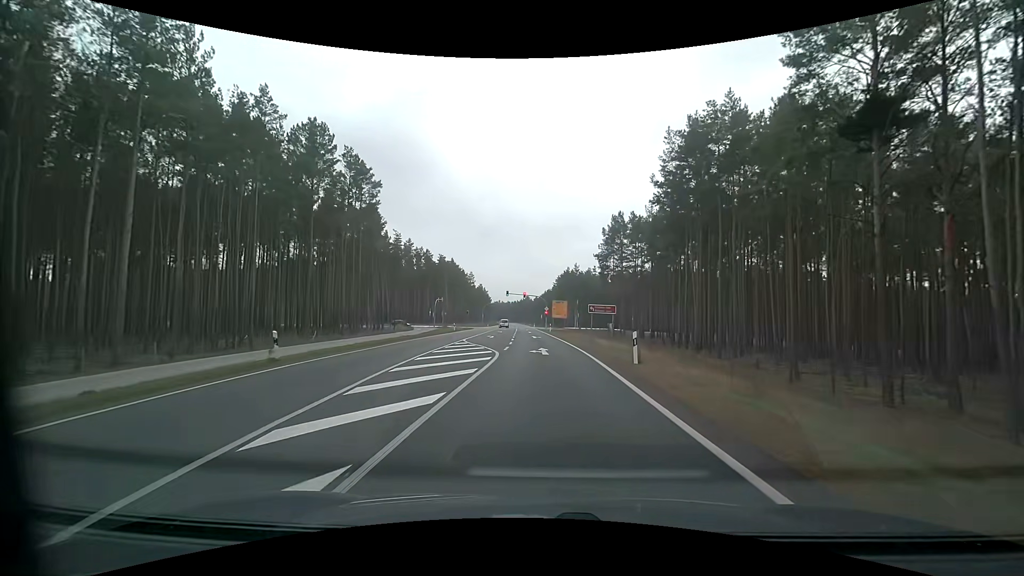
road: primary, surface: asphalt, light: Day
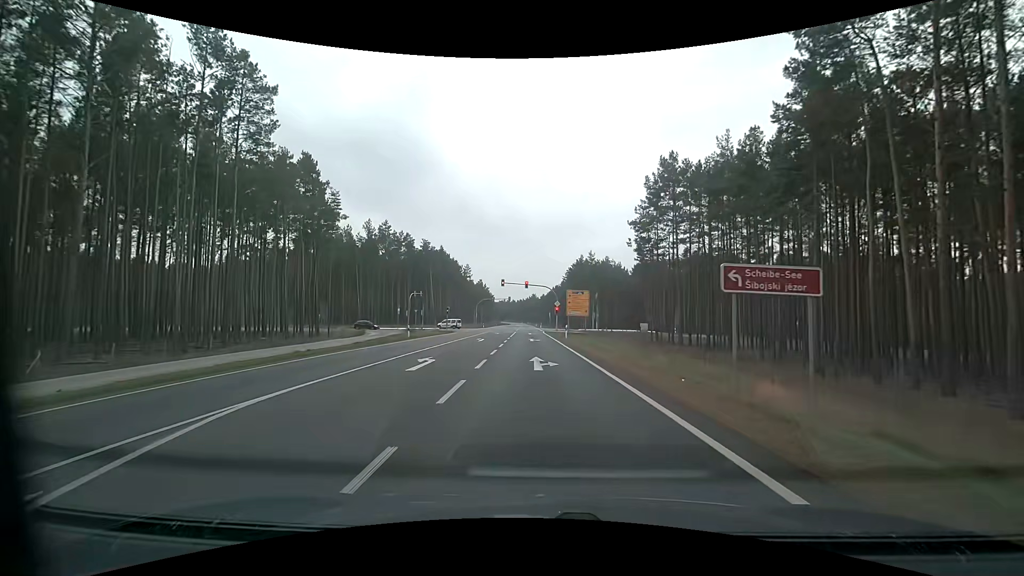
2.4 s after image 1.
(-0.1, +25.8) m; -1°
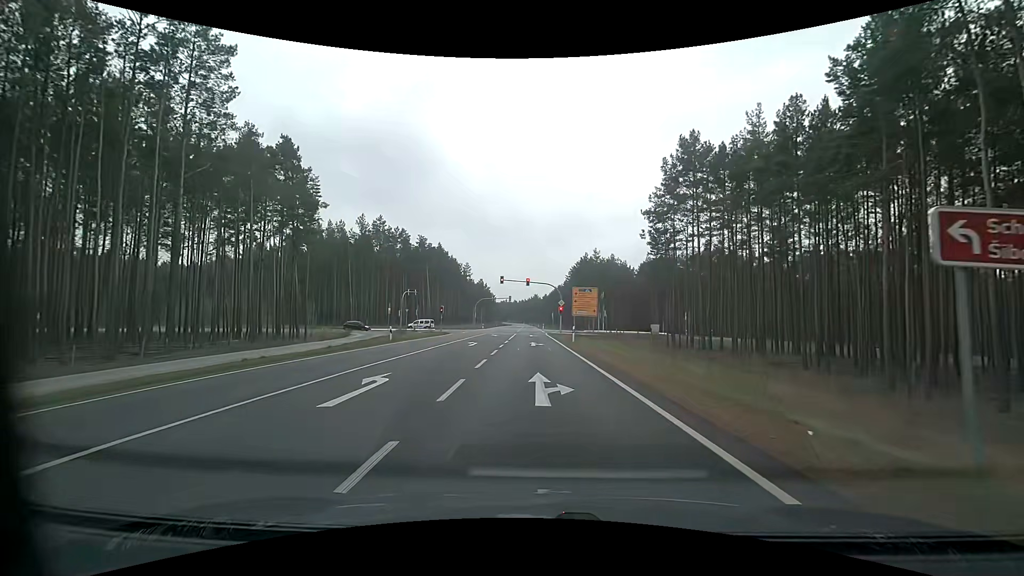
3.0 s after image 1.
(0.0, +5.5) m; -1°
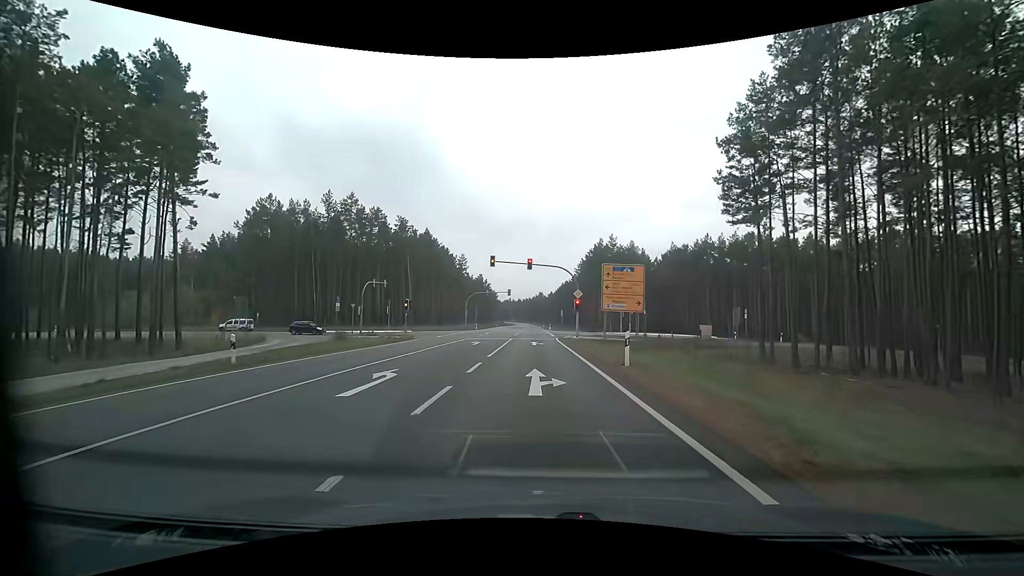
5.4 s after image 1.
(+0.1, +18.6) m; -1°
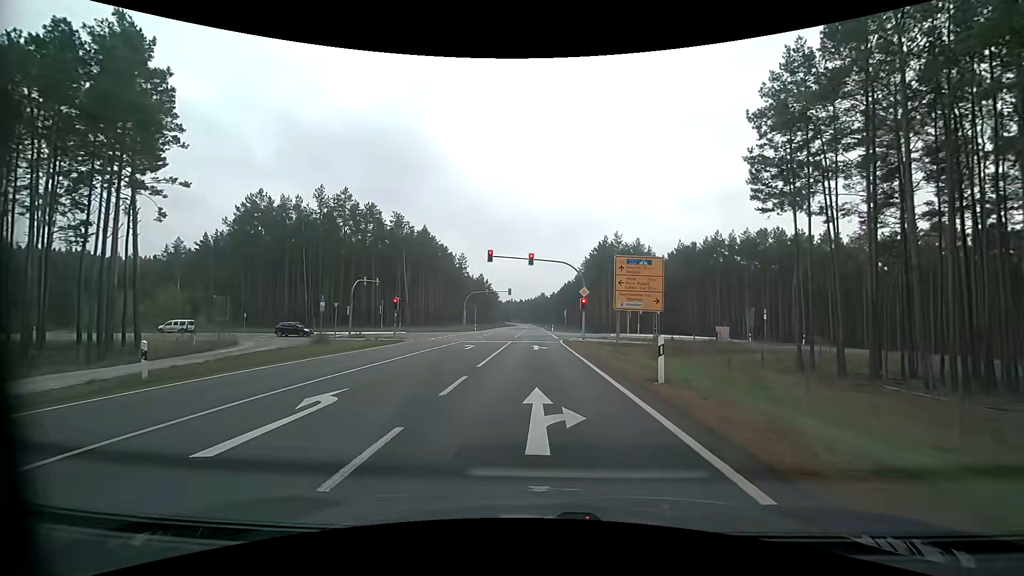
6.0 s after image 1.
(0.0, +3.8) m; +1°
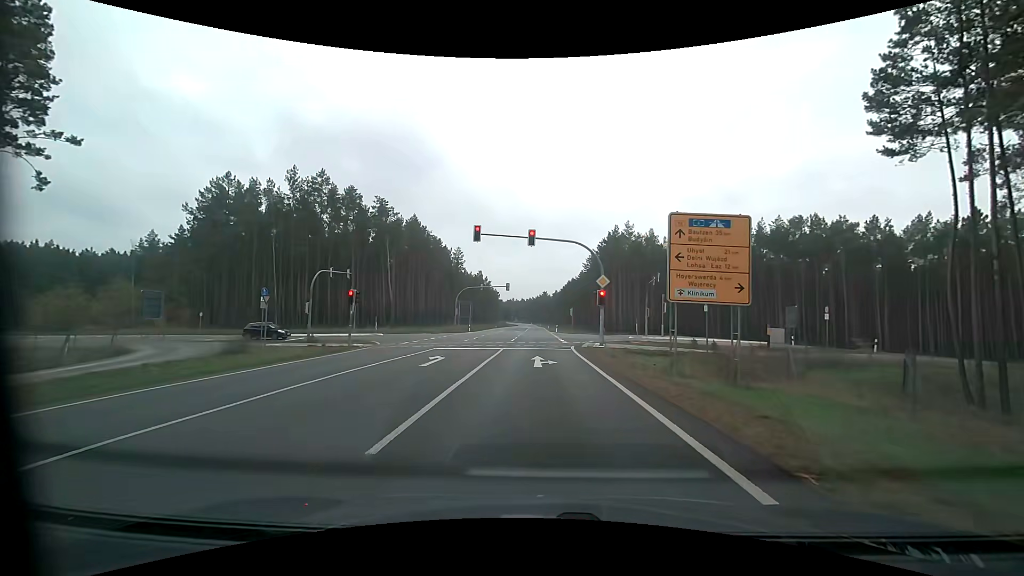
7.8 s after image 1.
(-0.1, +9.7) m; -1°
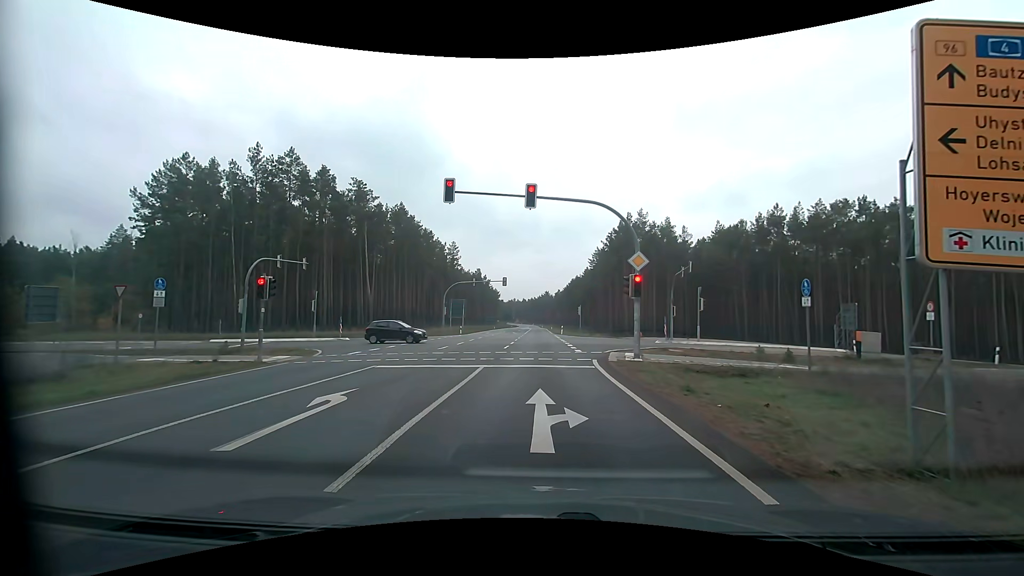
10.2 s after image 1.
(0.0, +9.7) m; 0°
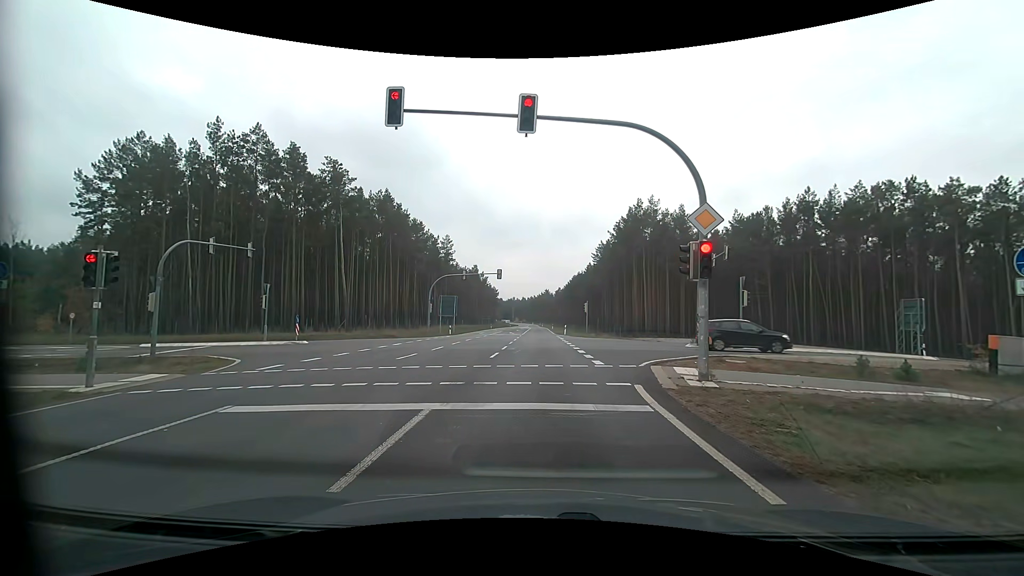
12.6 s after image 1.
(0.0, +7.6) m; -1°
(0, +10) (+2, +20) (+9, +26) (+19, +28) (+29, +28) (+39, +27) (+49, +26) (+59, +25) (+69, +23) (+79, +22) m
